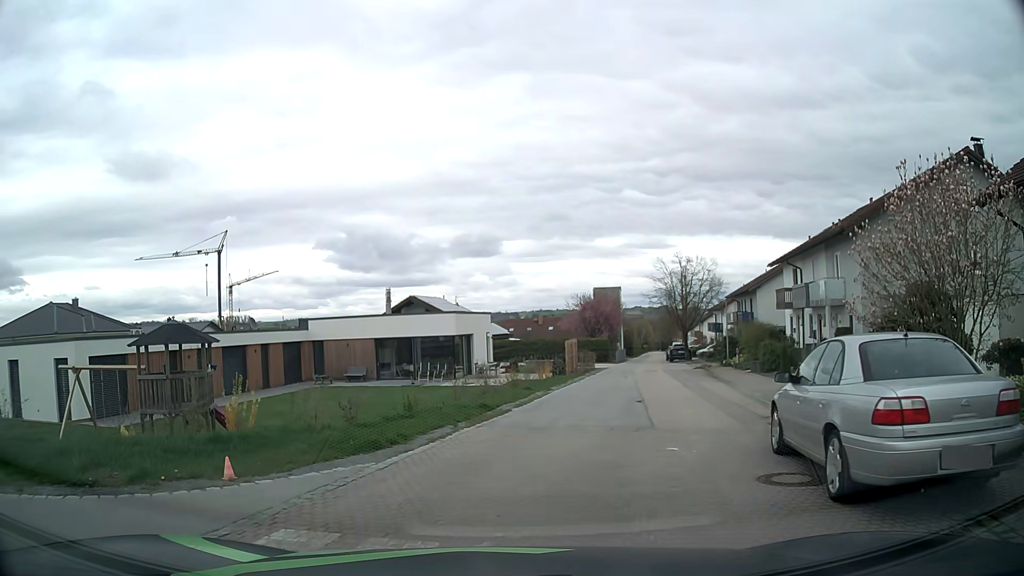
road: residential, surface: asphalt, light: Day
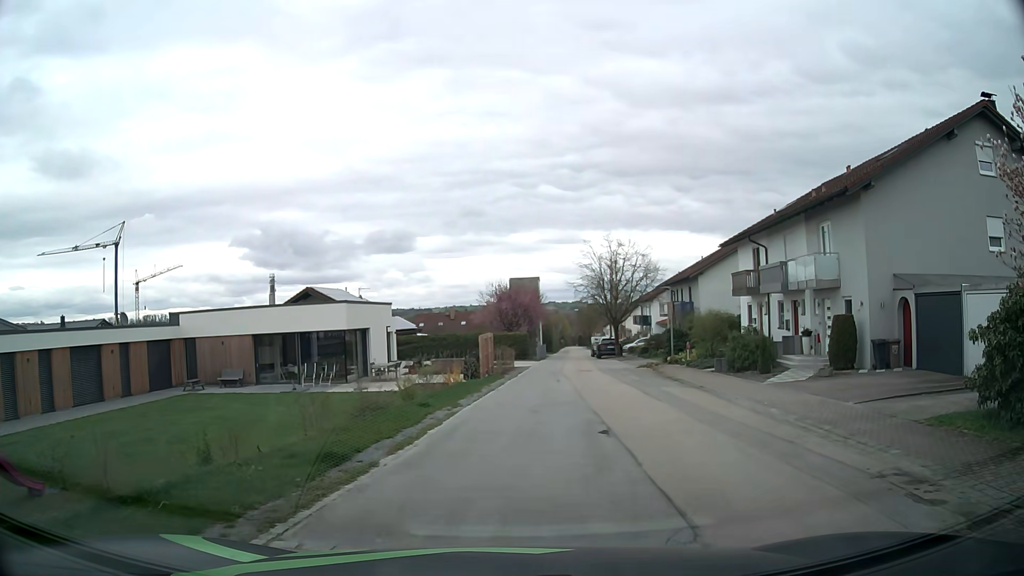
(+0.2, +6.9) m; +7°
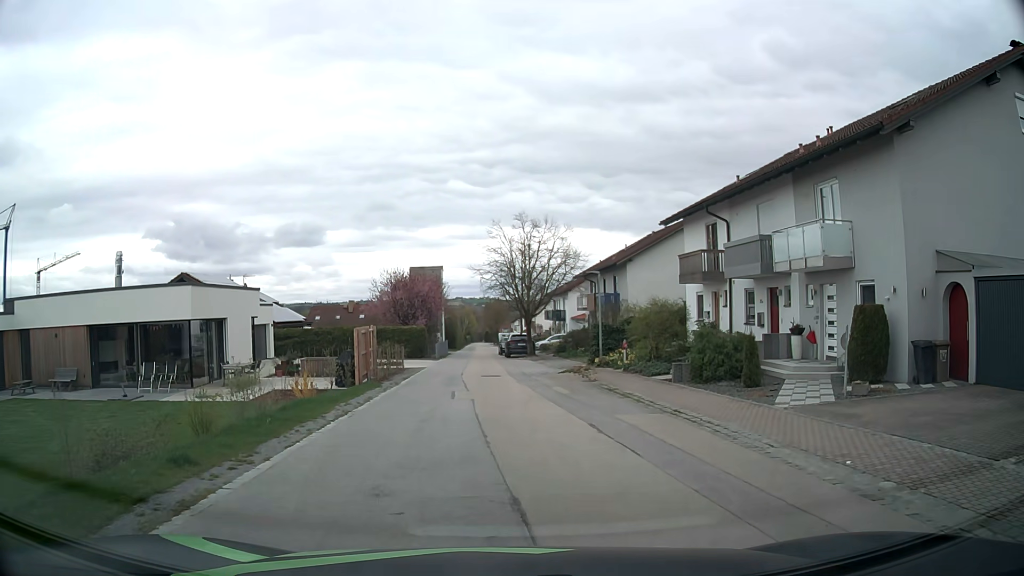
(+0.4, +7.2) m; +7°
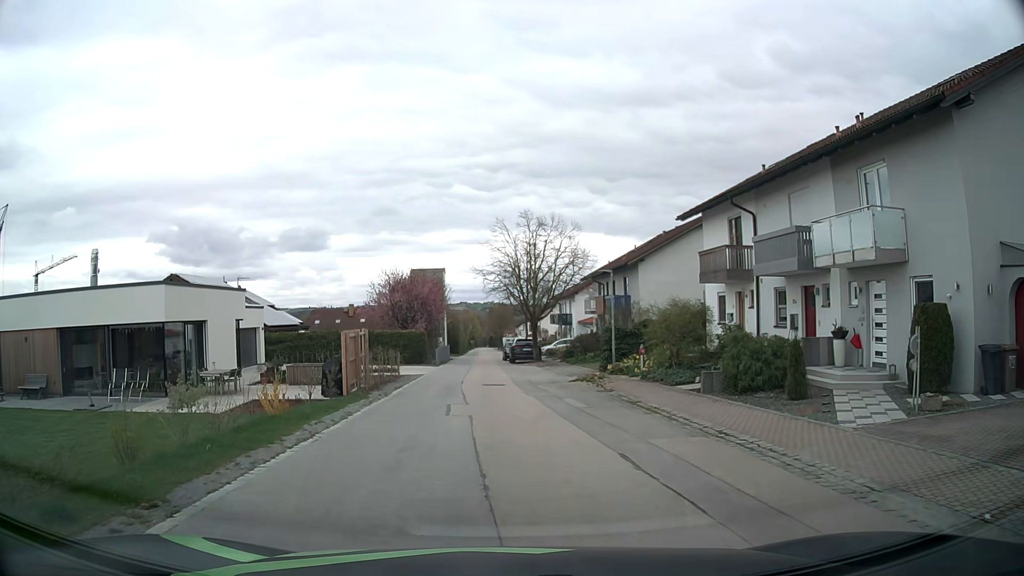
(0.0, +2.5) m; +1°
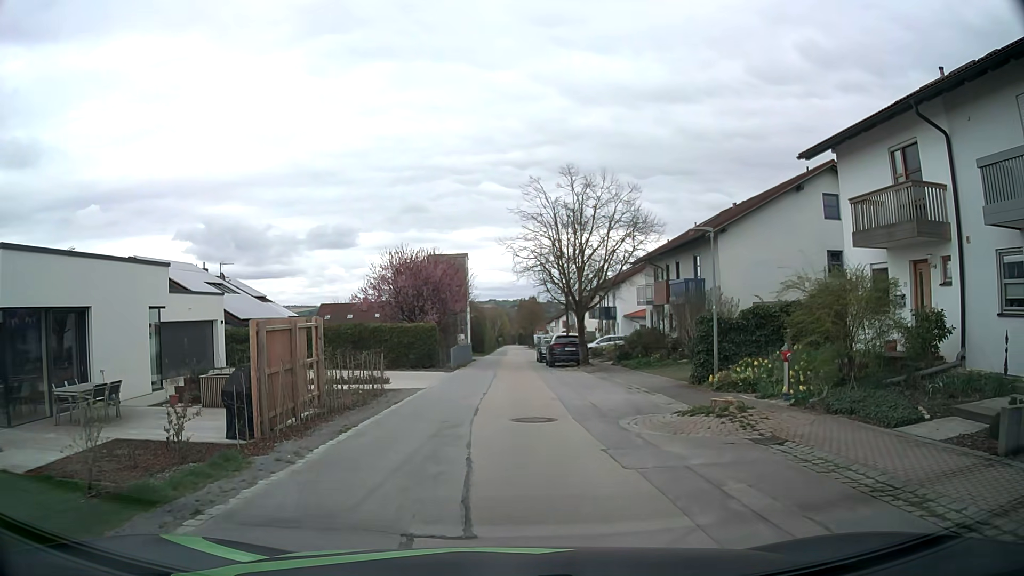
(-0.6, +10.1) m; -3°
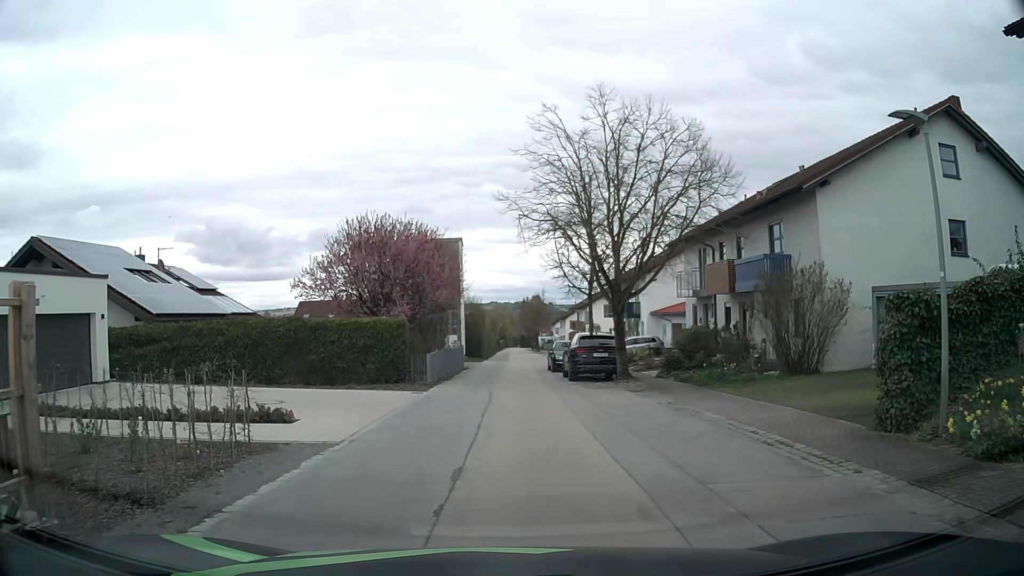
(-0.1, +10.2) m; -1°
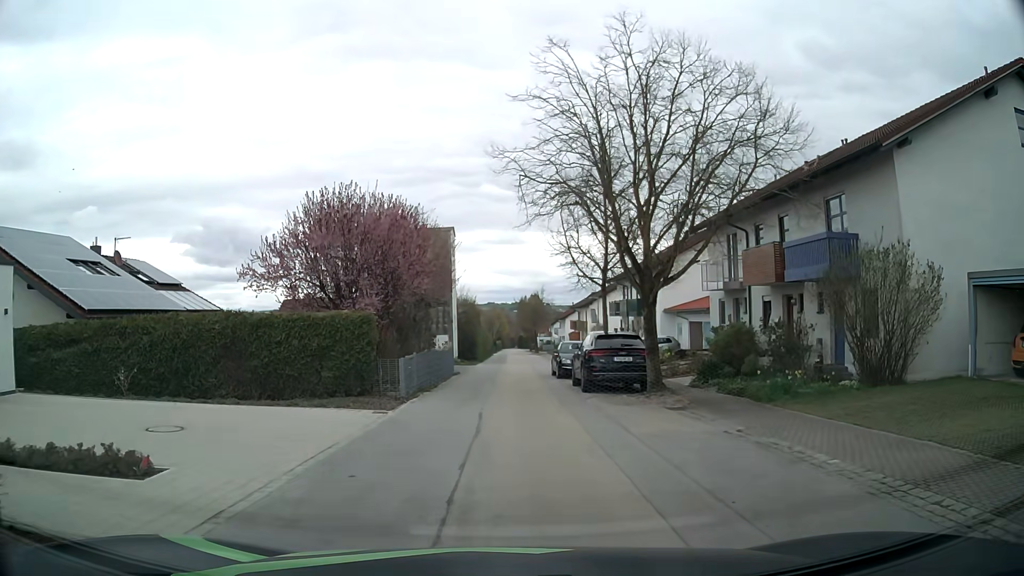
(0.0, +5.0) m; +1°
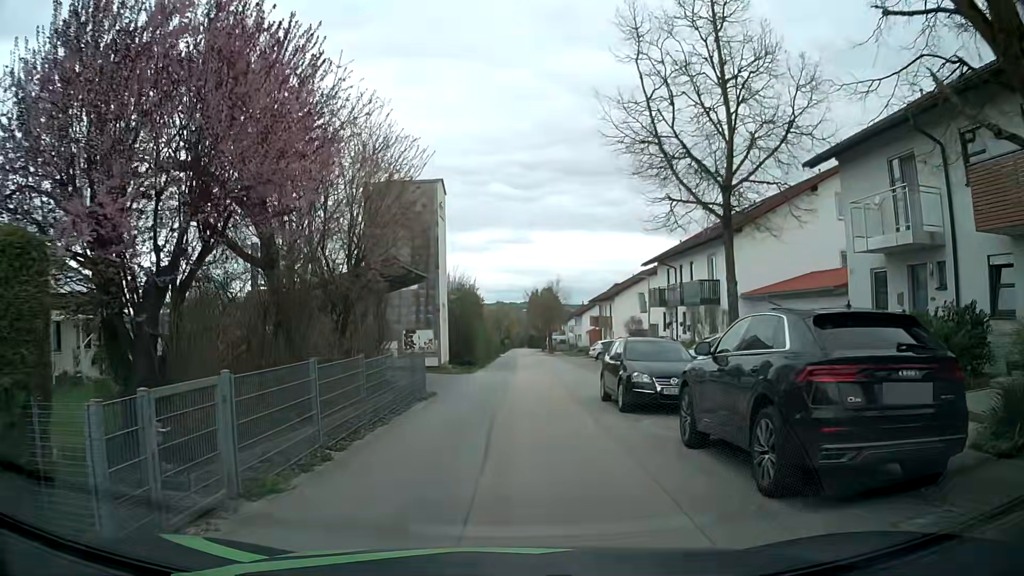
(-0.3, +13.2) m; -2°
(0, +10) (0, +20) (+1, +30) (+2, +40) (+2, +50) (+3, +60) (+3, +70) (+3, +80) (+3, +90) (+3, +100) m
